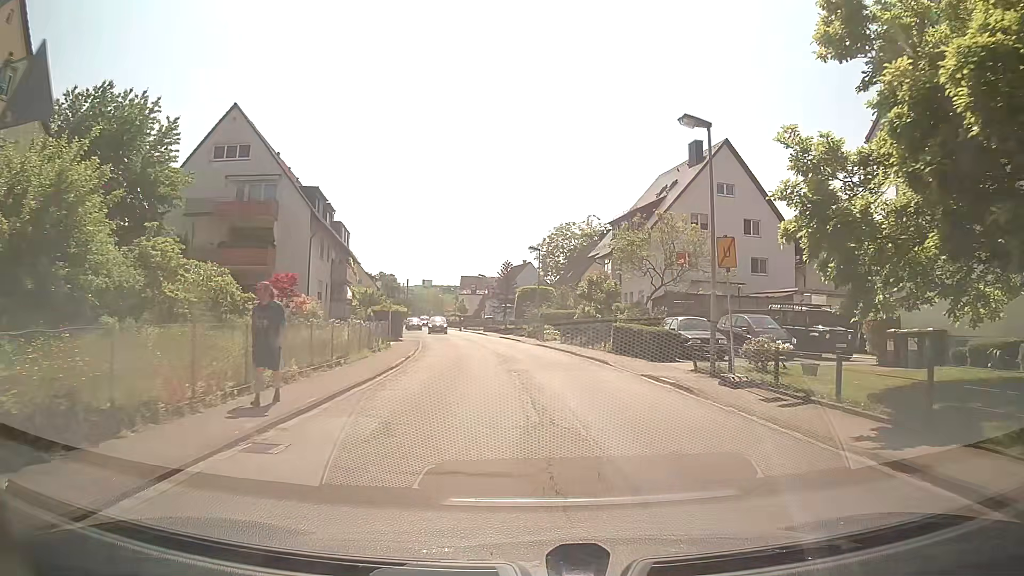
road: tertiary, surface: asphalt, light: Day
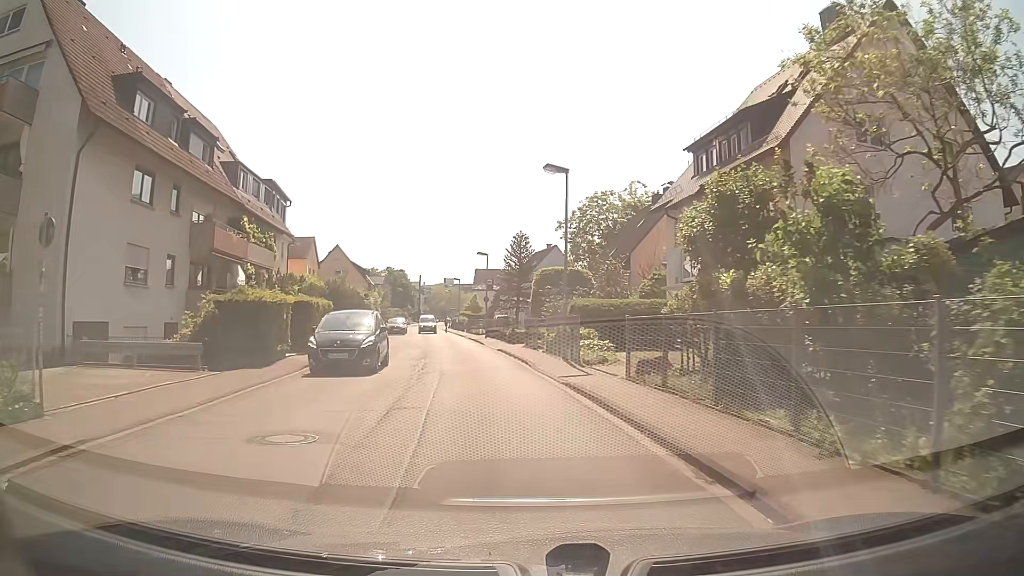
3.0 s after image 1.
(+0.1, +23.8) m; -3°
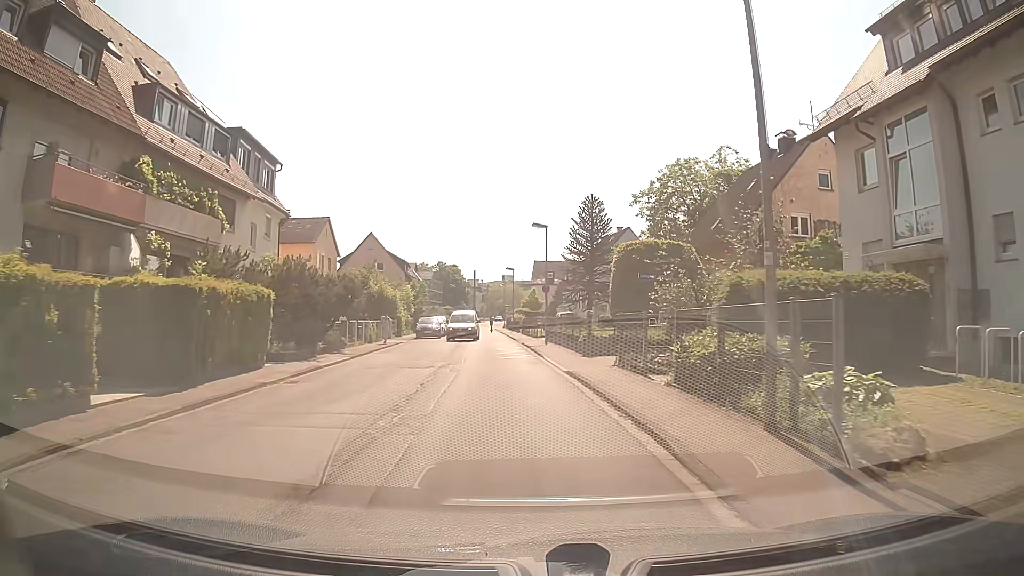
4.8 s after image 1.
(-0.7, +13.9) m; -5°
(0, +10) (-1, +20) (-2, +30) (-3, +40) (-3, +50) (-4, +60) (-5, +70) (-6, +80) (-7, +90) (-7, +100) m
